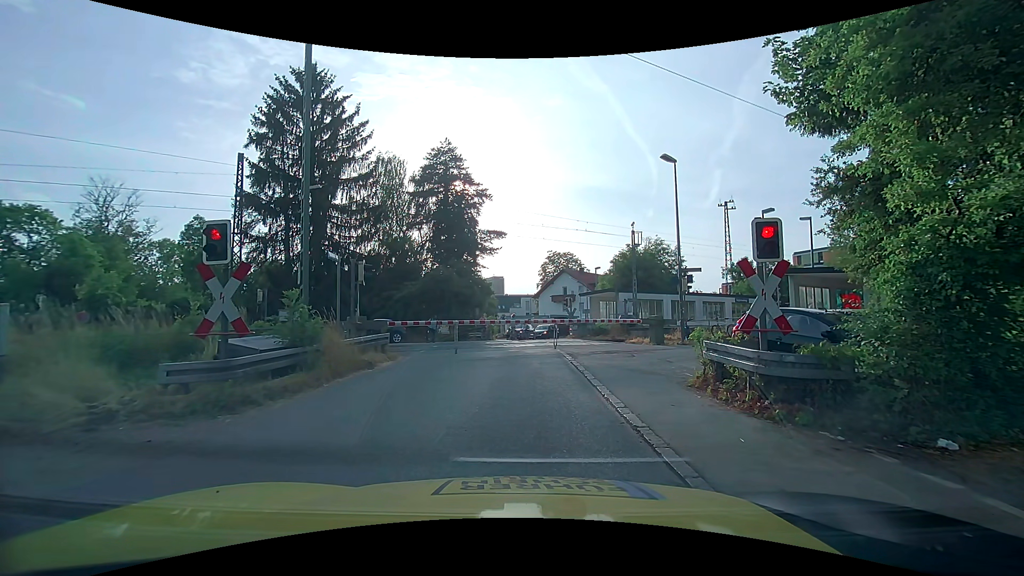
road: unclassified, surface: asphalt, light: Day
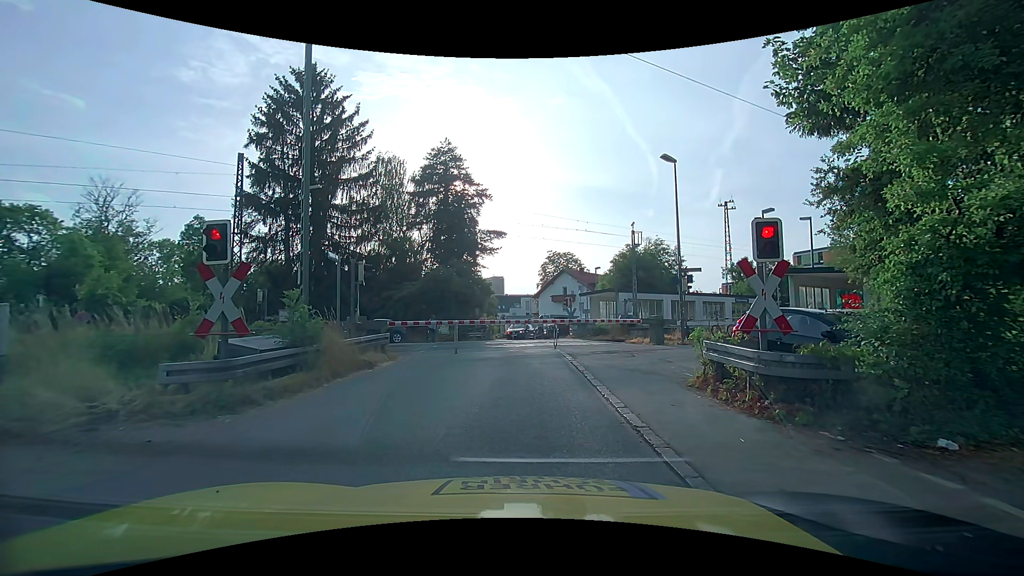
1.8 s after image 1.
(0.0, 0.0) m; 0°
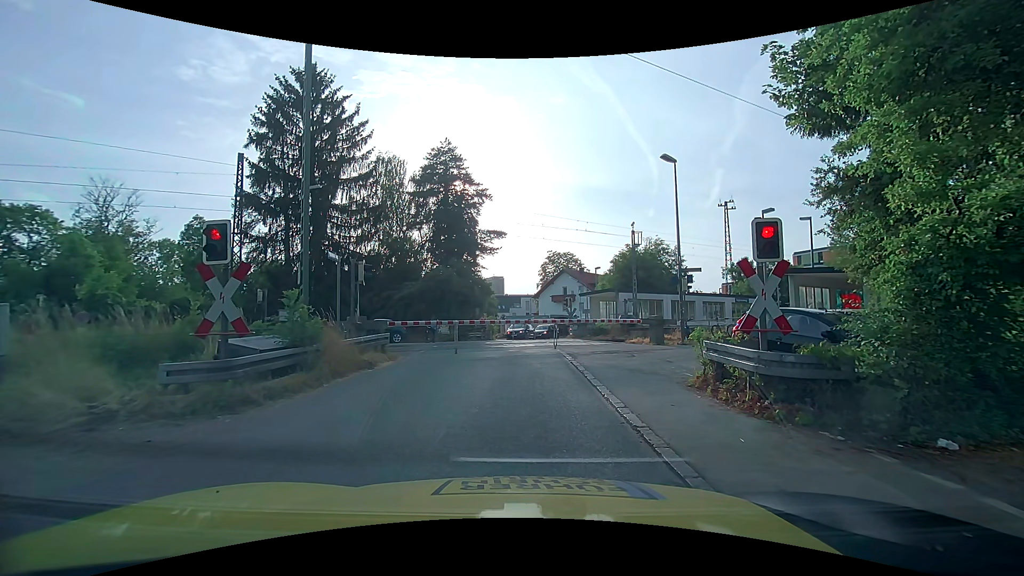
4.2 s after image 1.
(0.0, 0.0) m; 0°
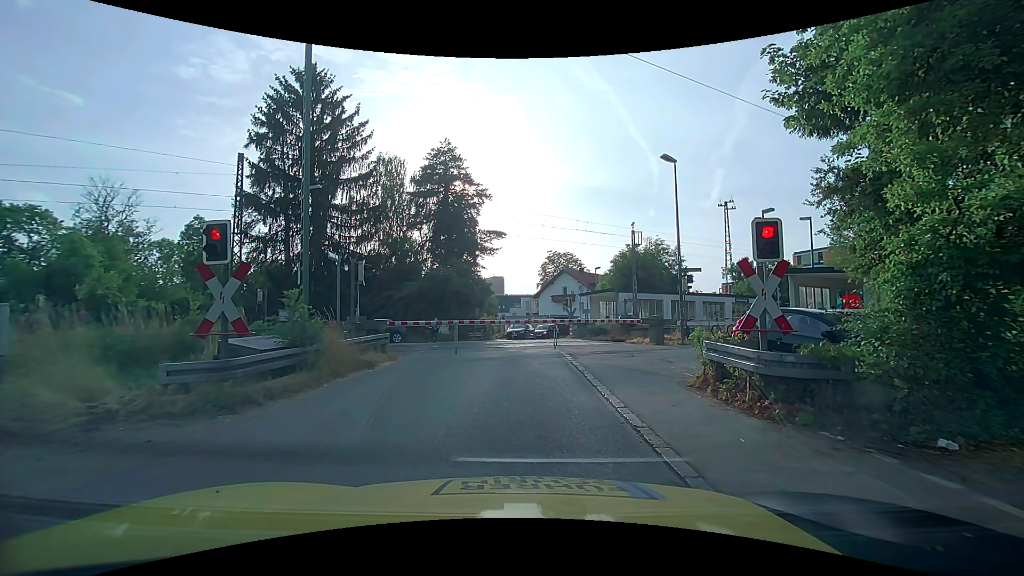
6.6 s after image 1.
(0.0, 0.0) m; 0°
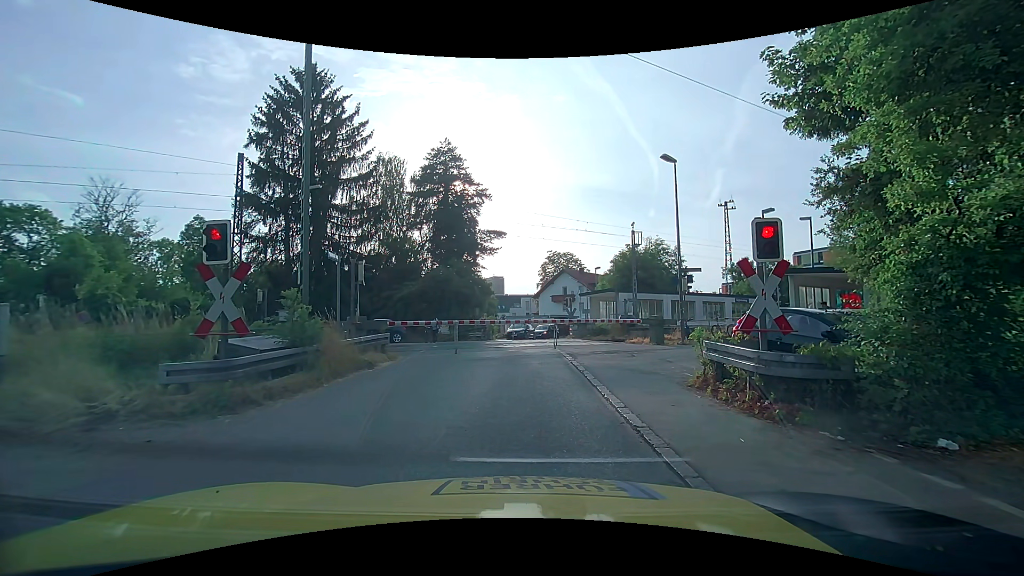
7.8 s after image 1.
(0.0, 0.0) m; 0°
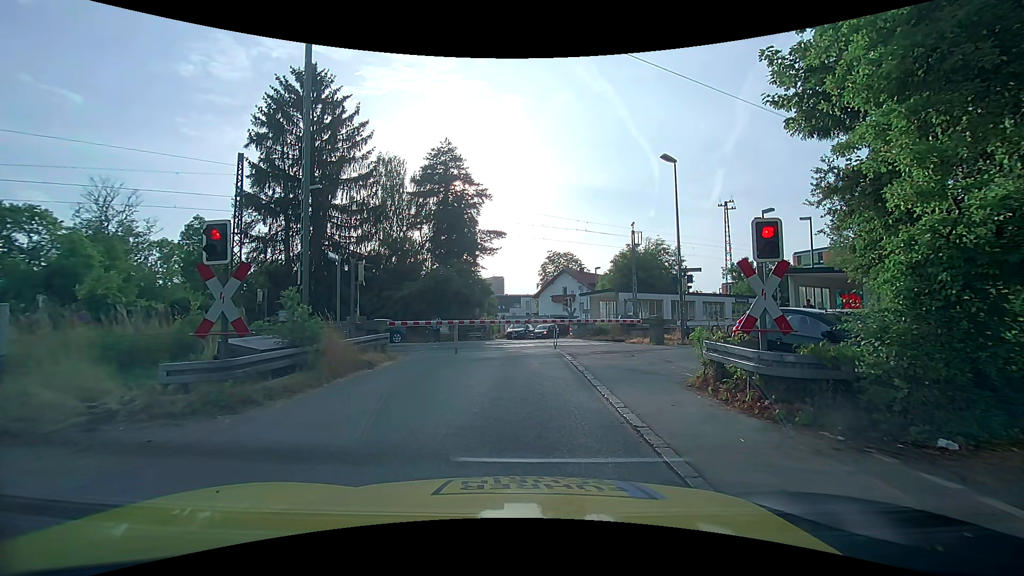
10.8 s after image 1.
(0.0, 0.0) m; 0°
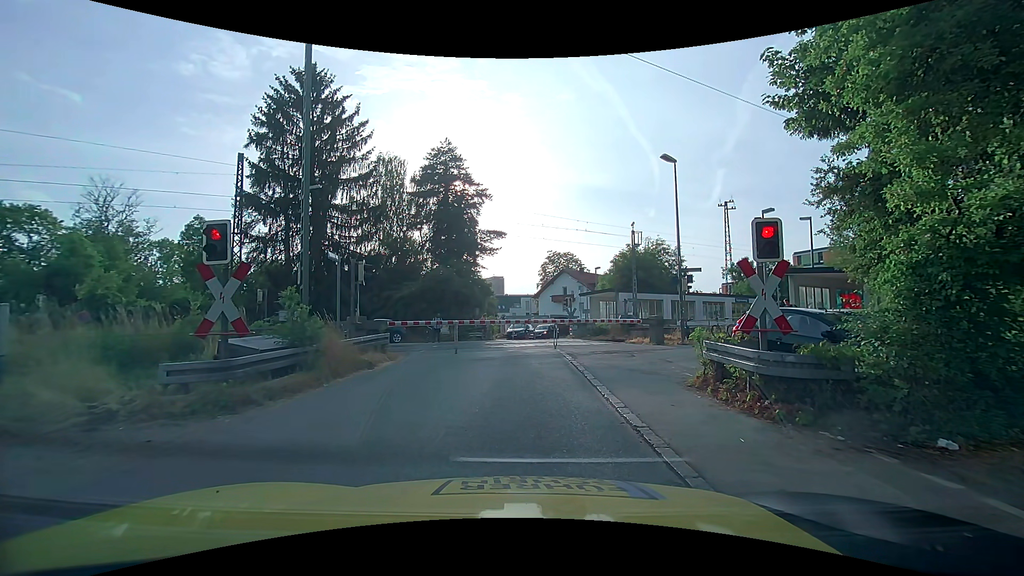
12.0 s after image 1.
(0.0, 0.0) m; 0°
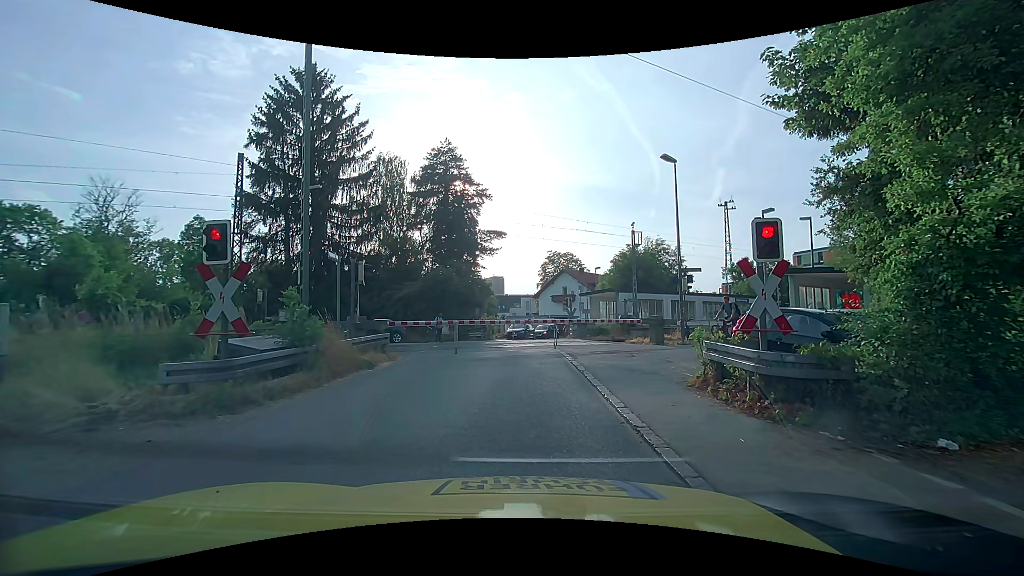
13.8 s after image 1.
(0.0, 0.0) m; 0°
